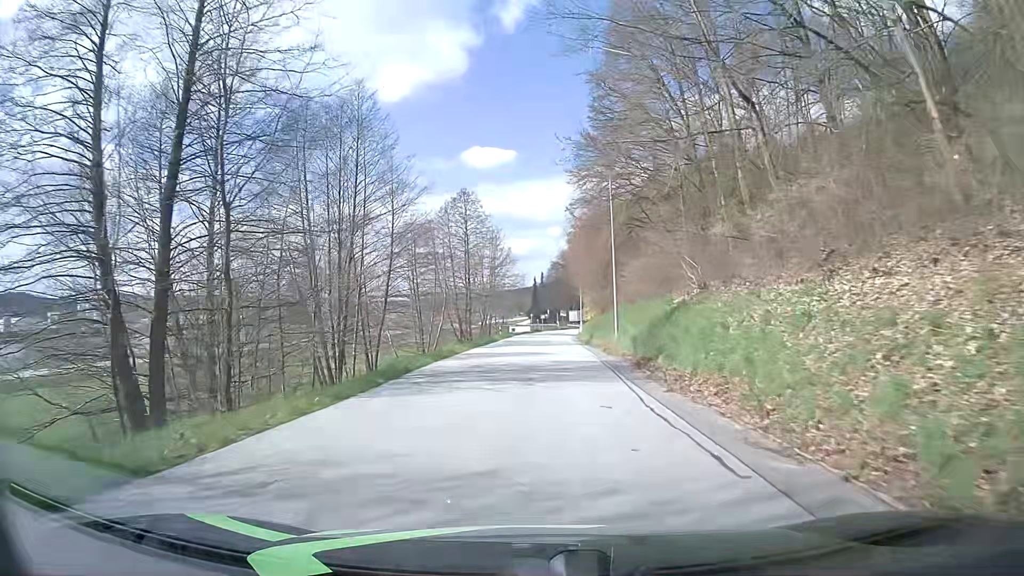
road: tertiary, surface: asphalt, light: Day
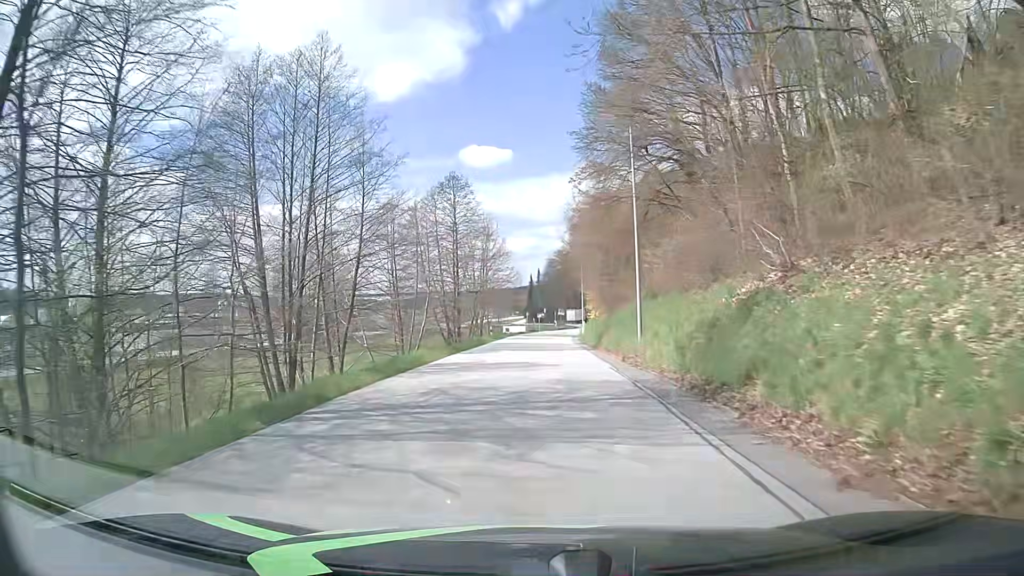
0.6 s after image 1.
(+0.1, +7.6) m; 0°
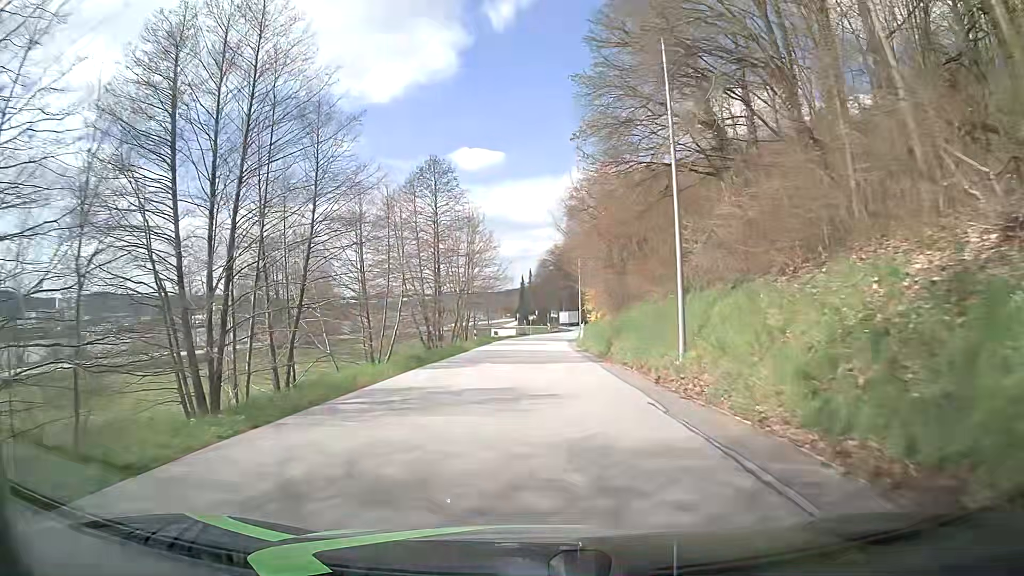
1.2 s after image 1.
(+0.1, +7.6) m; 0°
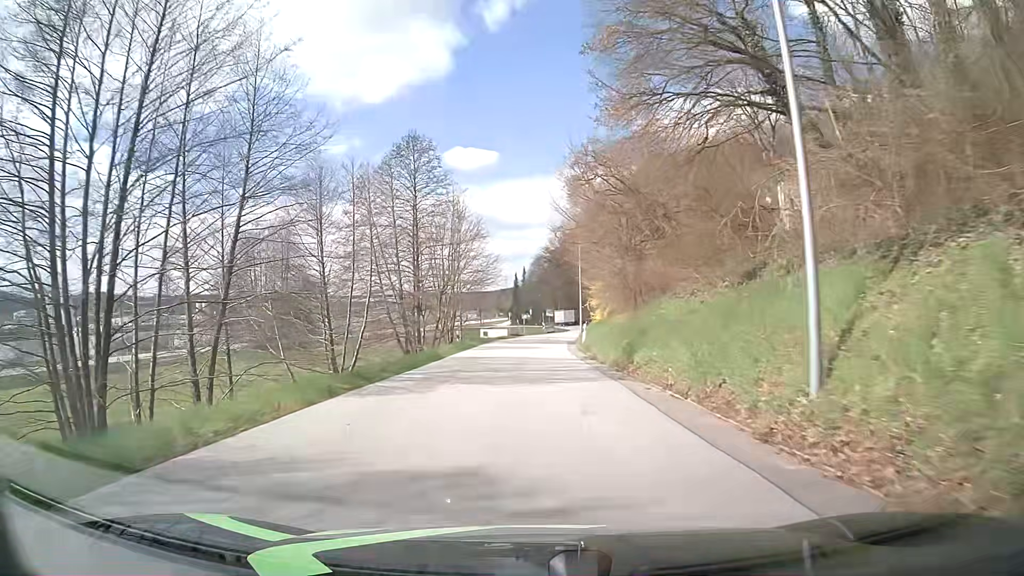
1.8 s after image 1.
(+0.1, +7.6) m; +1°
